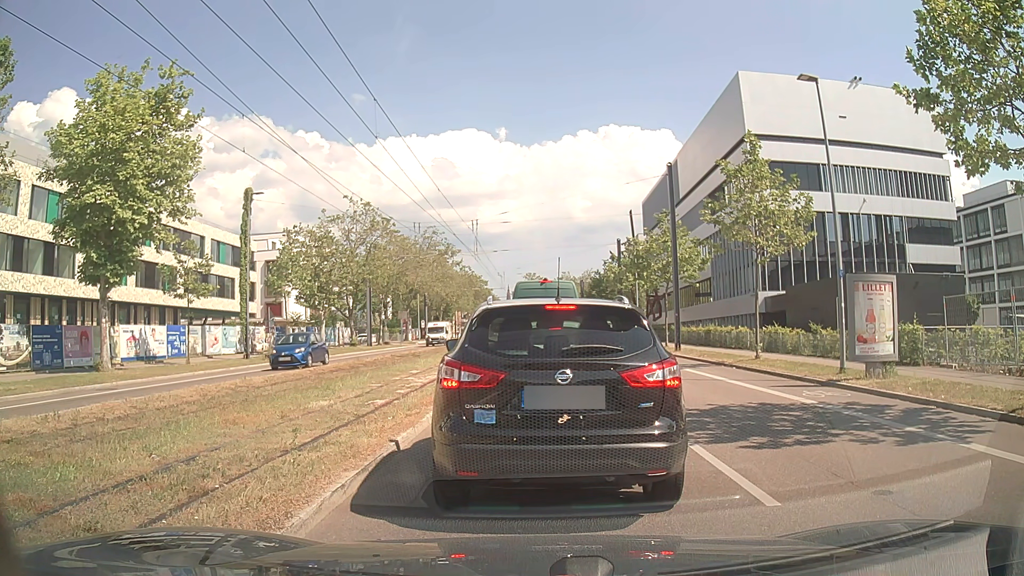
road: secondary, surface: asphalt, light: Day
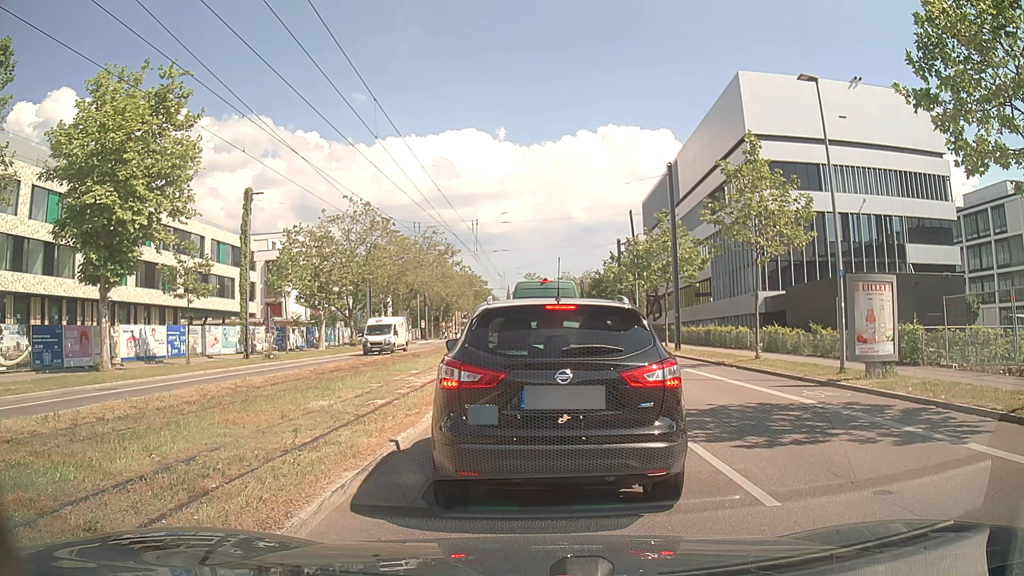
(0.0, 0.0) m; 0°
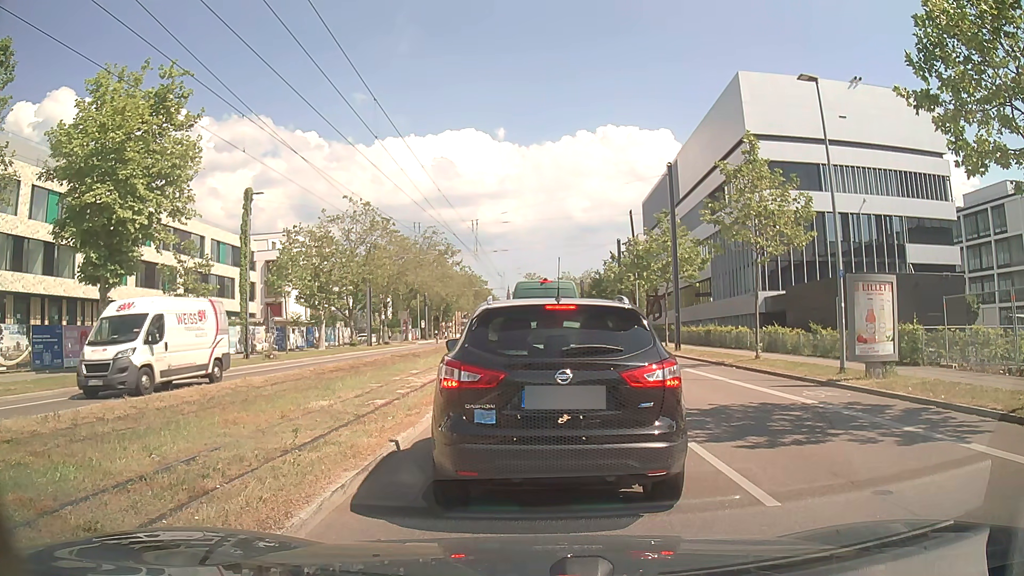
(0.0, 0.0) m; 0°
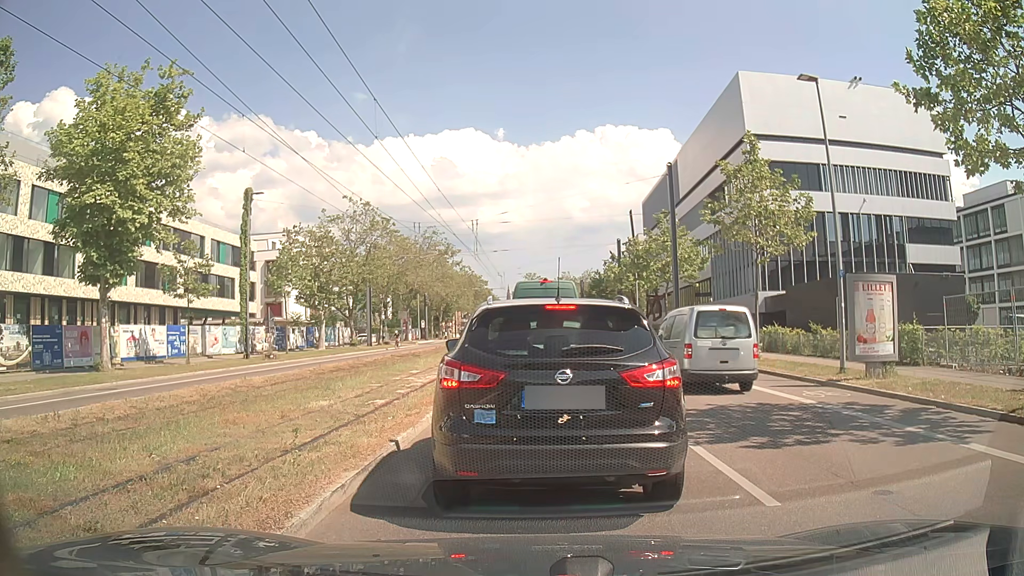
(0.0, 0.0) m; 0°
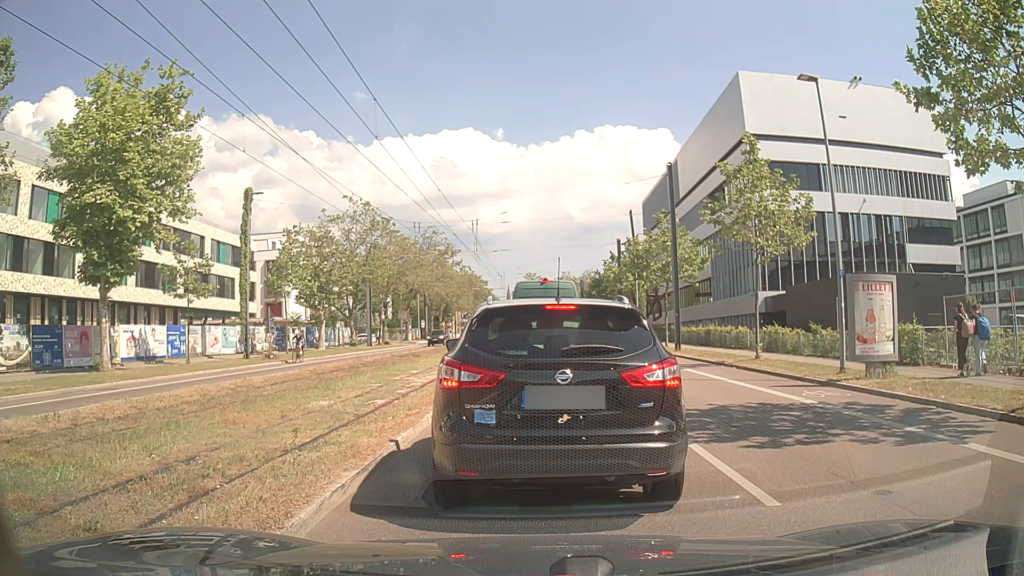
(0.0, 0.0) m; 0°
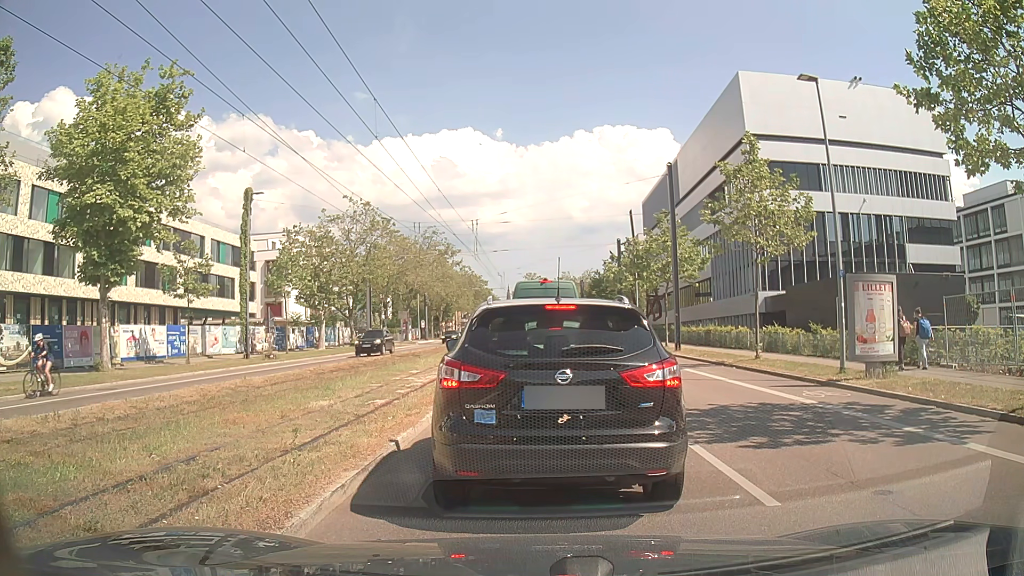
(0.0, 0.0) m; 0°
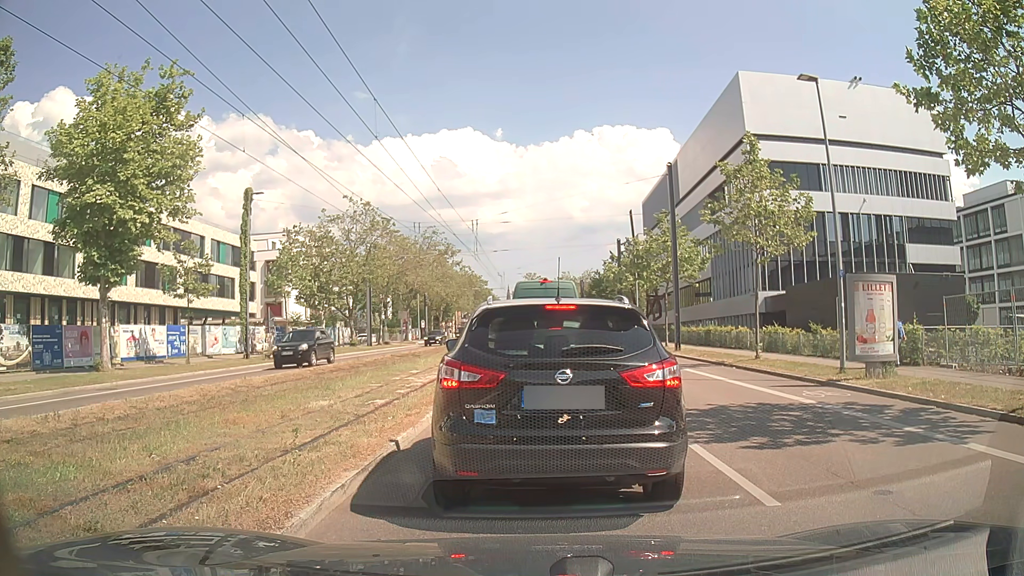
(0.0, 0.0) m; 0°
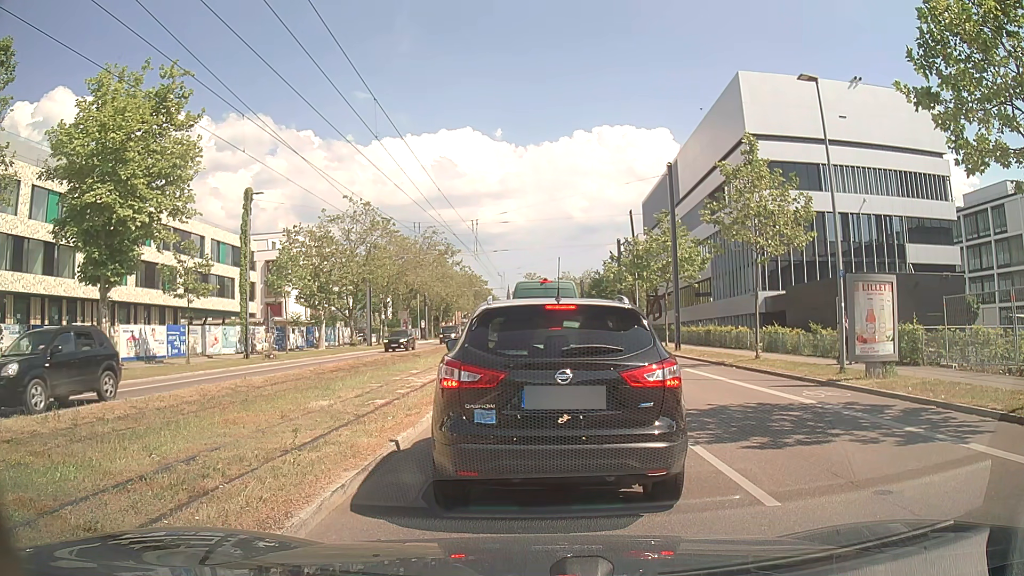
(0.0, 0.0) m; 0°
